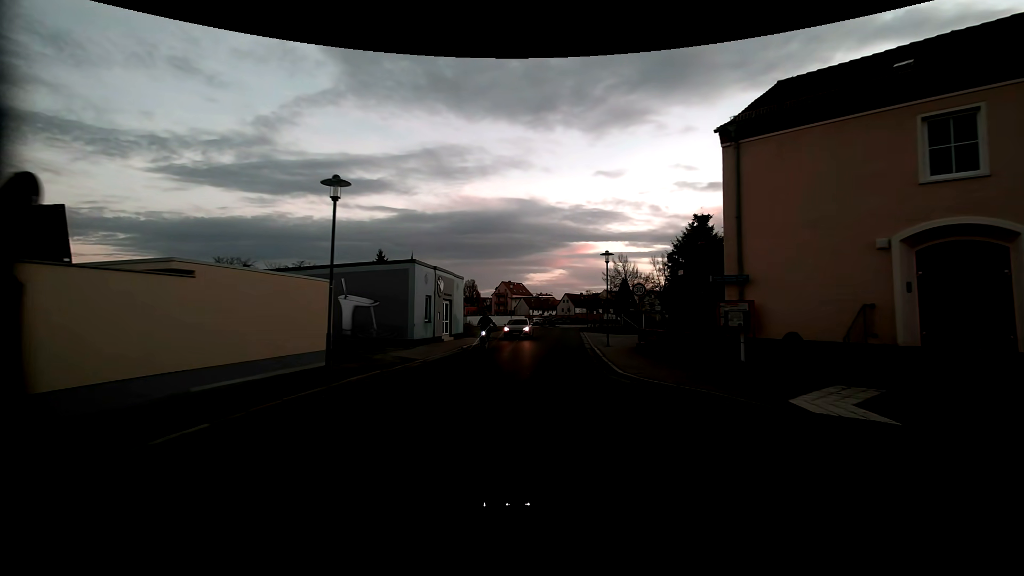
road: residential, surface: asphalt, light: Dusk
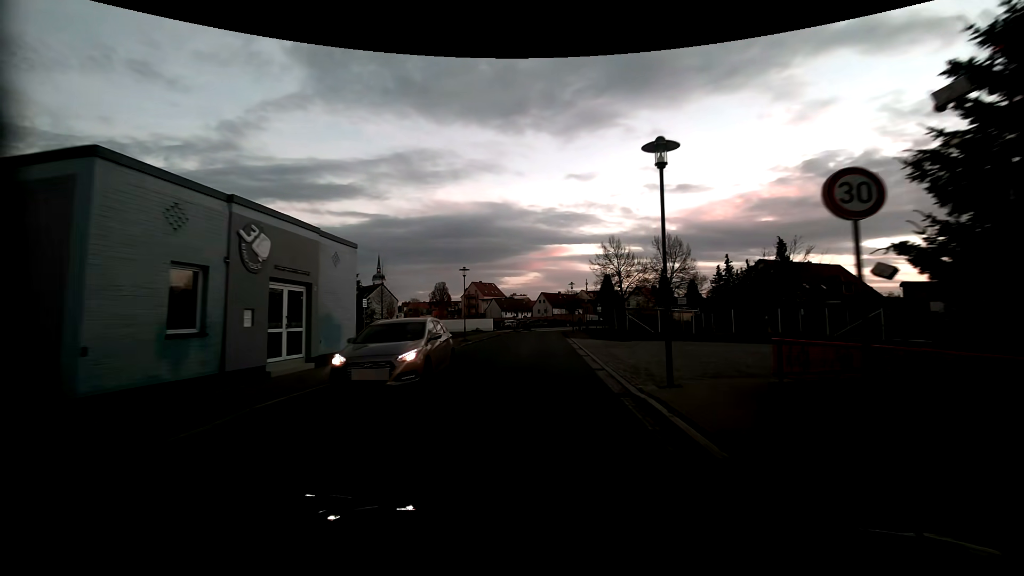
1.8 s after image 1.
(+0.6, +16.6) m; +3°
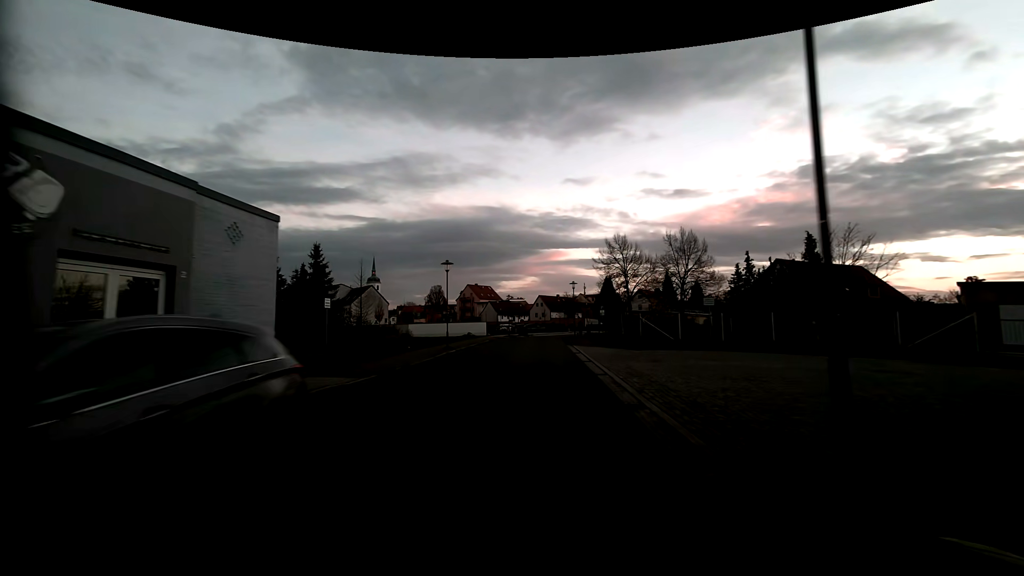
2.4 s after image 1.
(0.0, +5.7) m; 0°
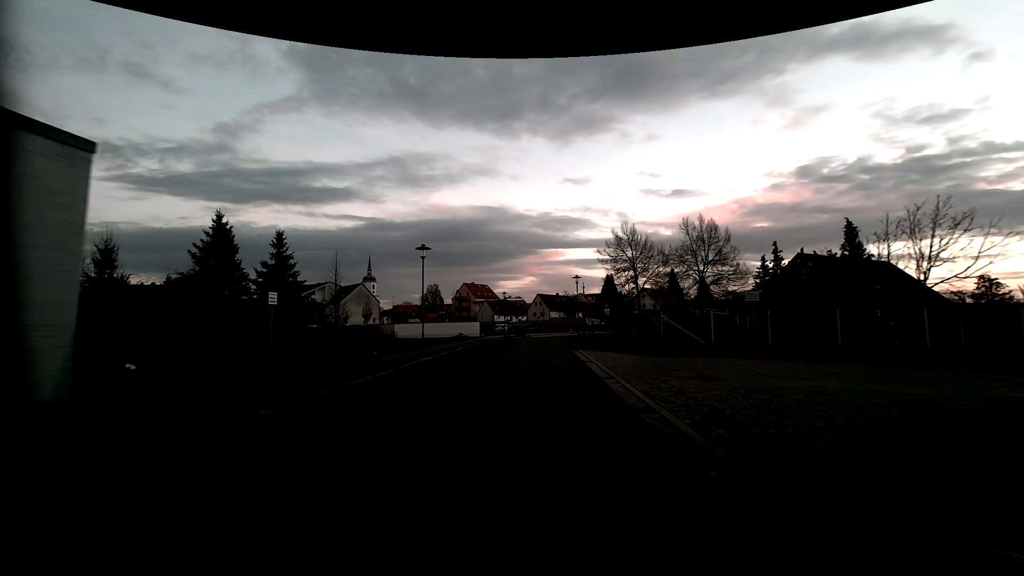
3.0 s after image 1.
(0.0, +5.7) m; +1°
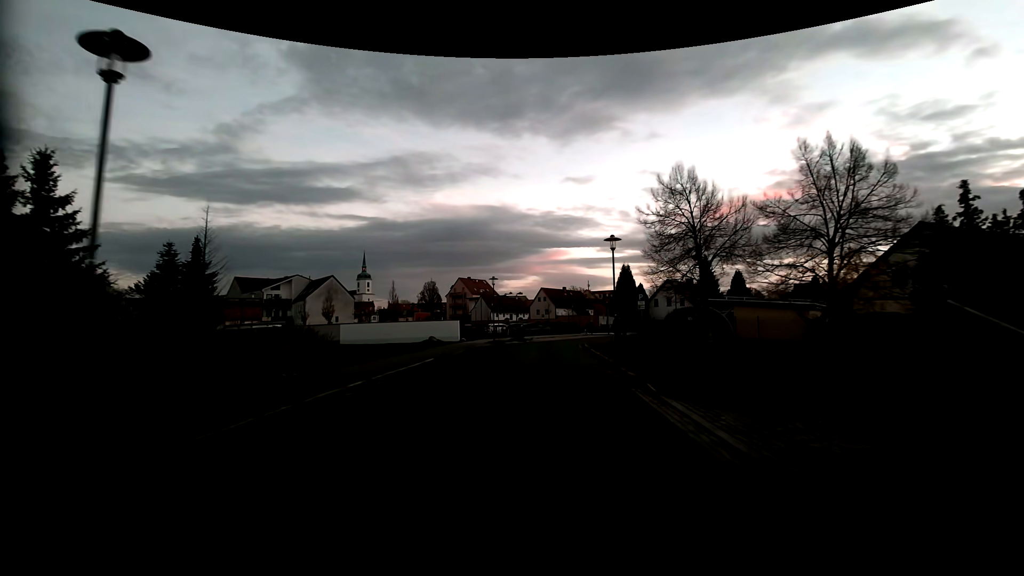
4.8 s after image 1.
(-0.1, +17.2) m; -1°
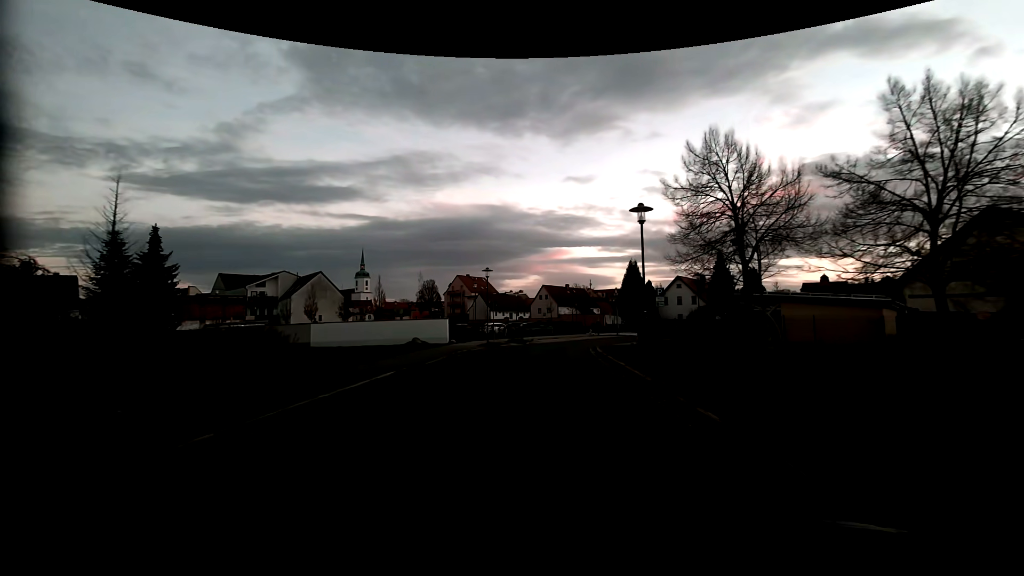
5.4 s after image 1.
(0.0, +5.6) m; 0°
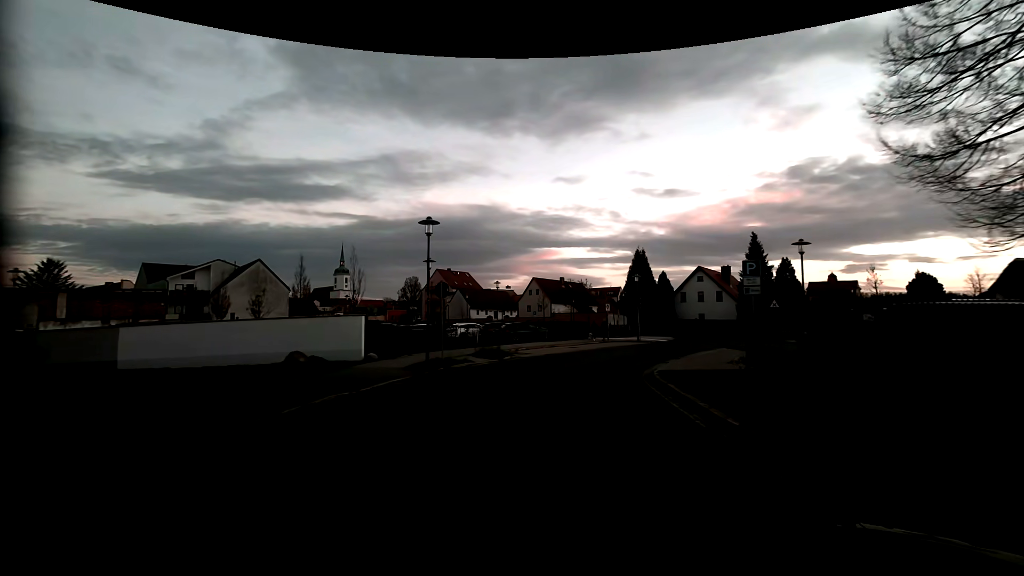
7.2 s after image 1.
(+0.1, +15.6) m; +1°
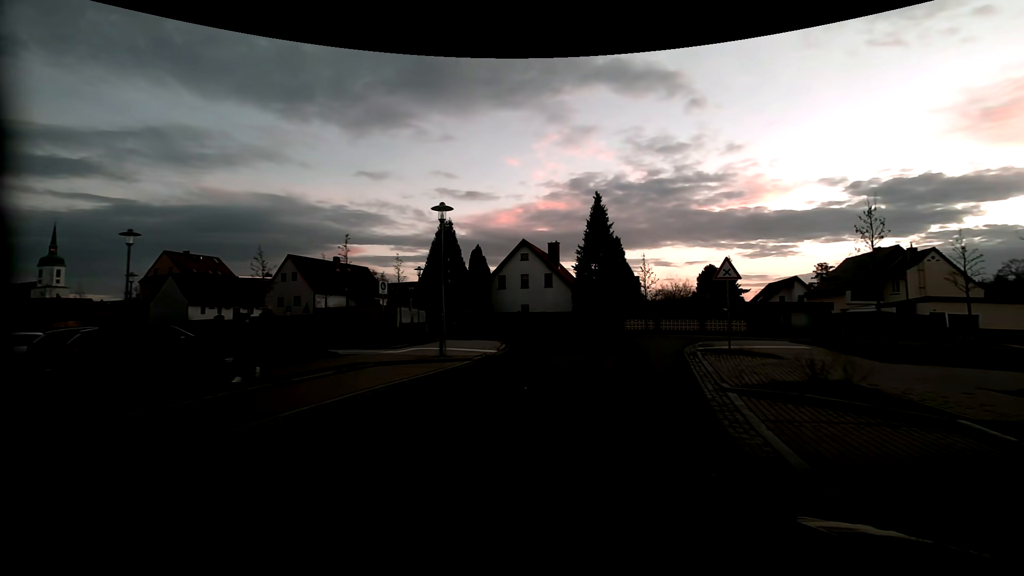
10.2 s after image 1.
(+3.7, +22.2) m; +22°
(+1, +10) (+3, +20) (+4, +30) (-1, +38) (-10, +42) (-19, +45) (-29, +48) (-39, +50) (-49, +52) (-58, +54) m
